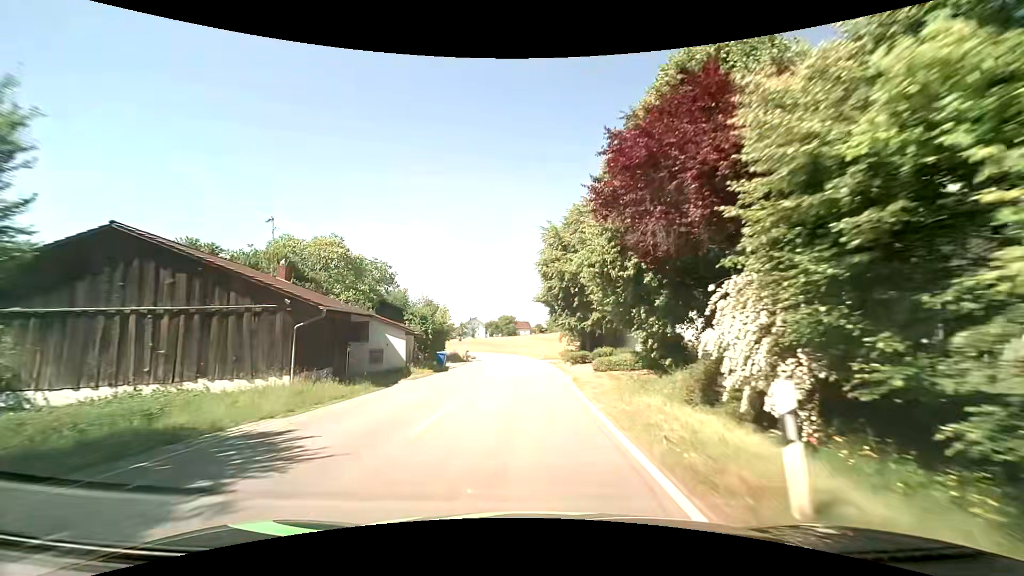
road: tertiary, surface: asphalt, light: Day
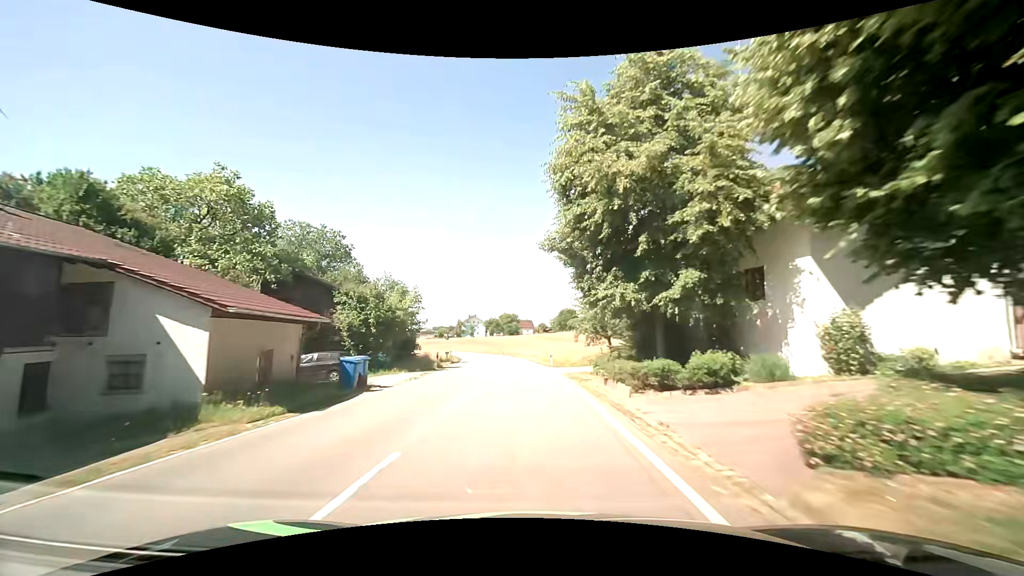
(0.0, +17.4) m; 0°
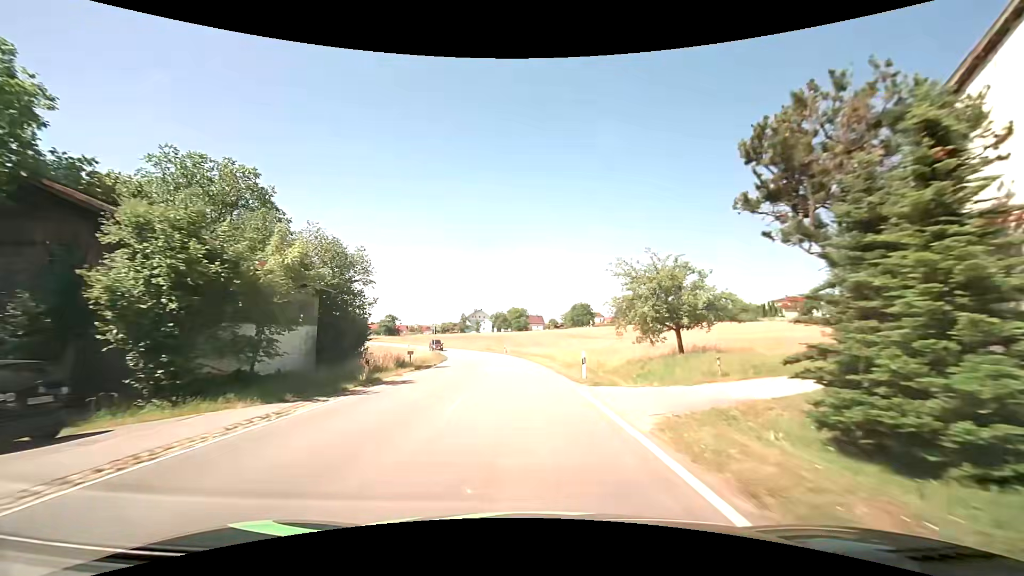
(-0.2, +16.8) m; 0°
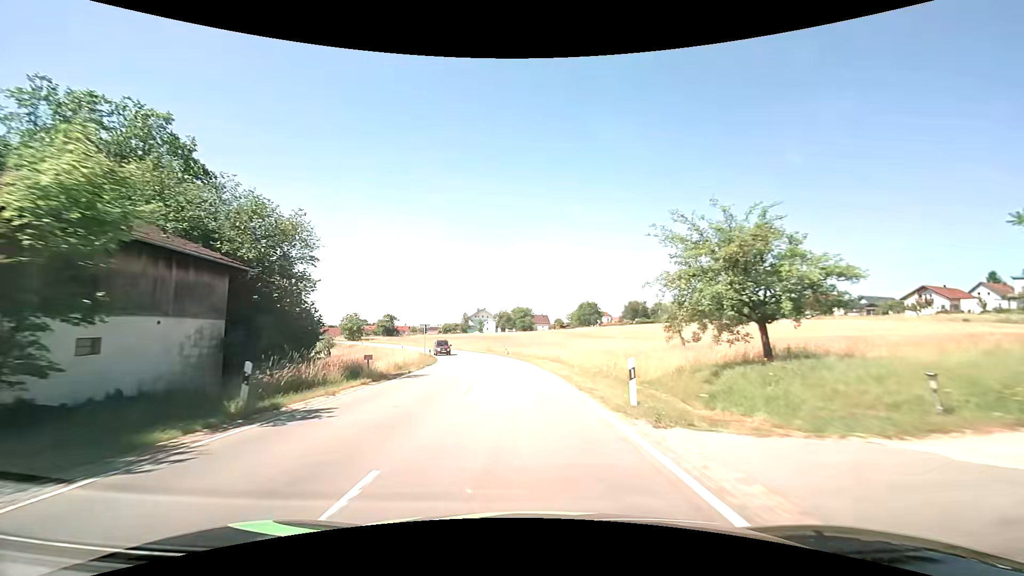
(-0.2, +8.2) m; -2°
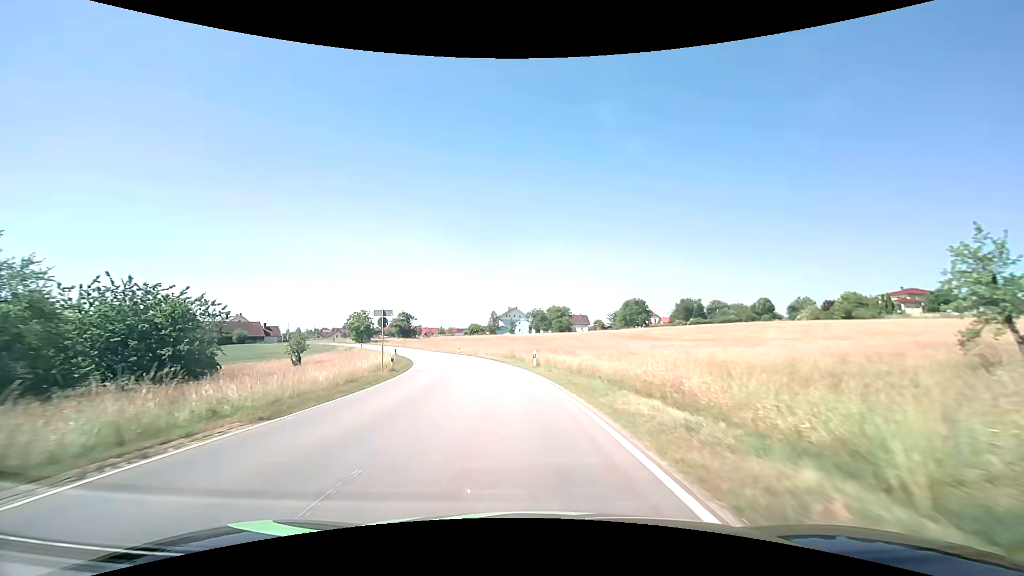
(-0.5, +24.0) m; -4°
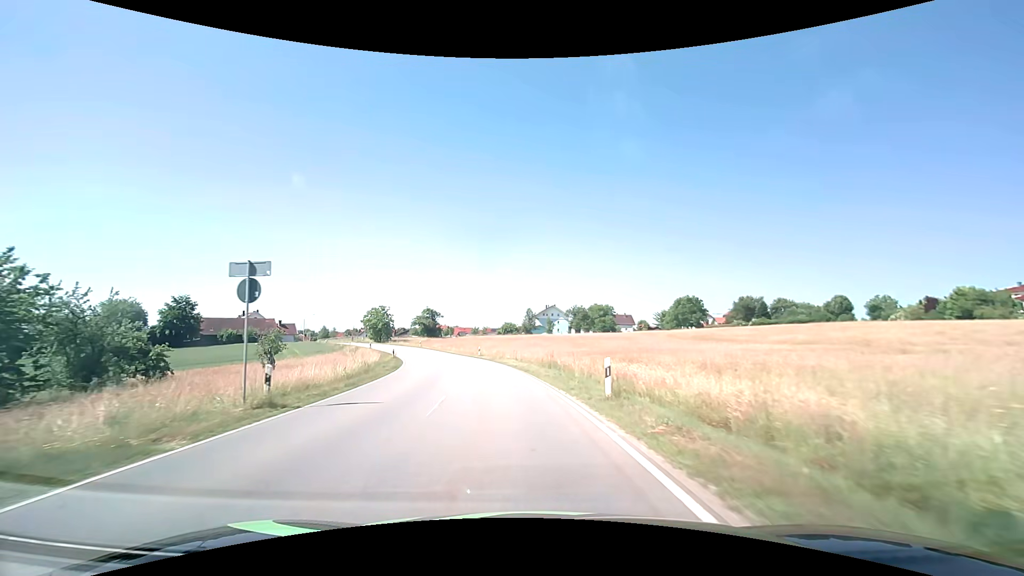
(-0.7, +16.4) m; -4°
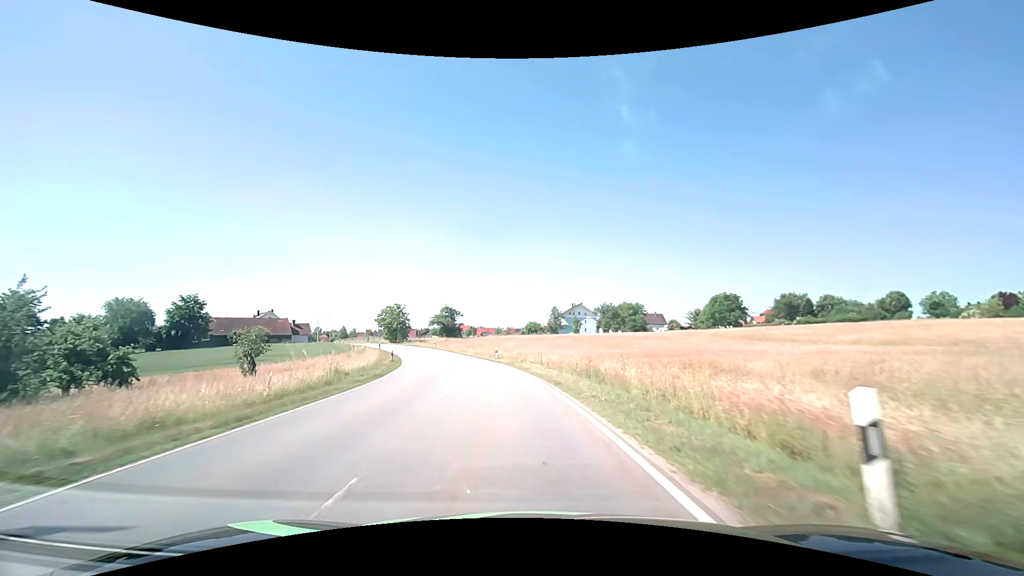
(-0.2, +8.4) m; -3°
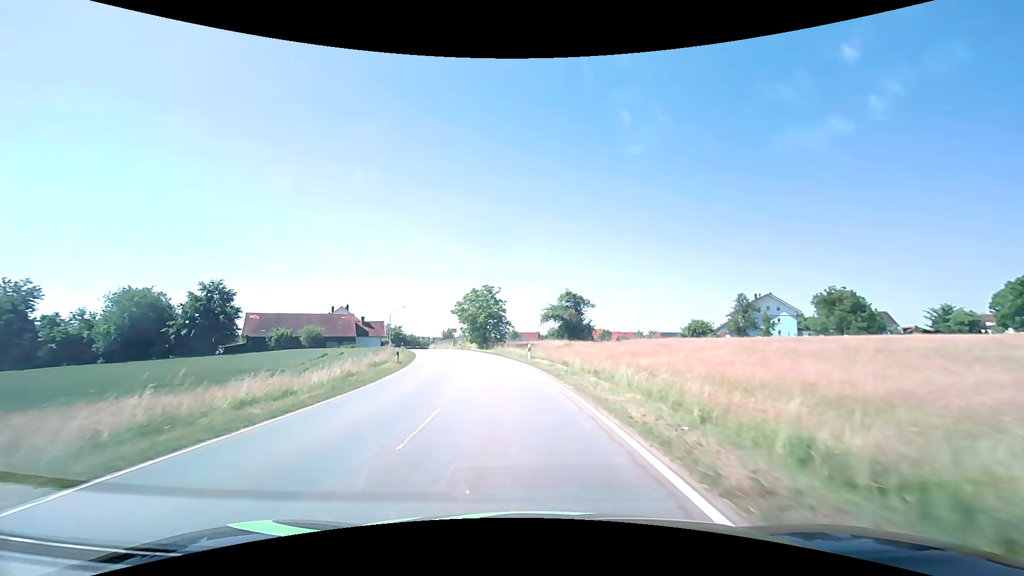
(-5.7, +42.9) m; -15°
(0, +10) (-1, +20) (-2, +30) (-4, +40) (-7, +49) (-9, +59) (-12, +69) (-15, +78) (-18, +88) (-21, +97) m
